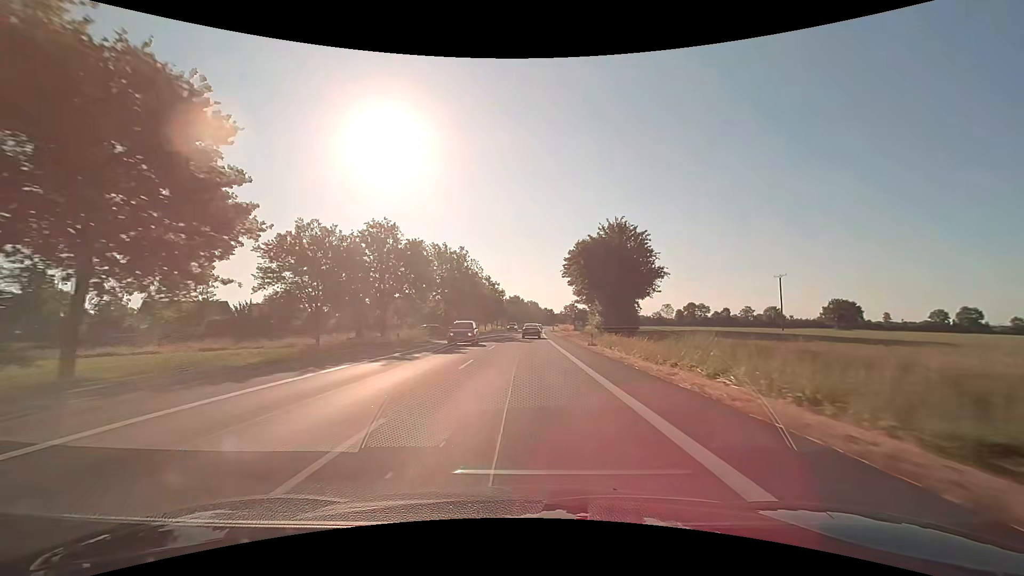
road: primary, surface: asphalt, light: Day
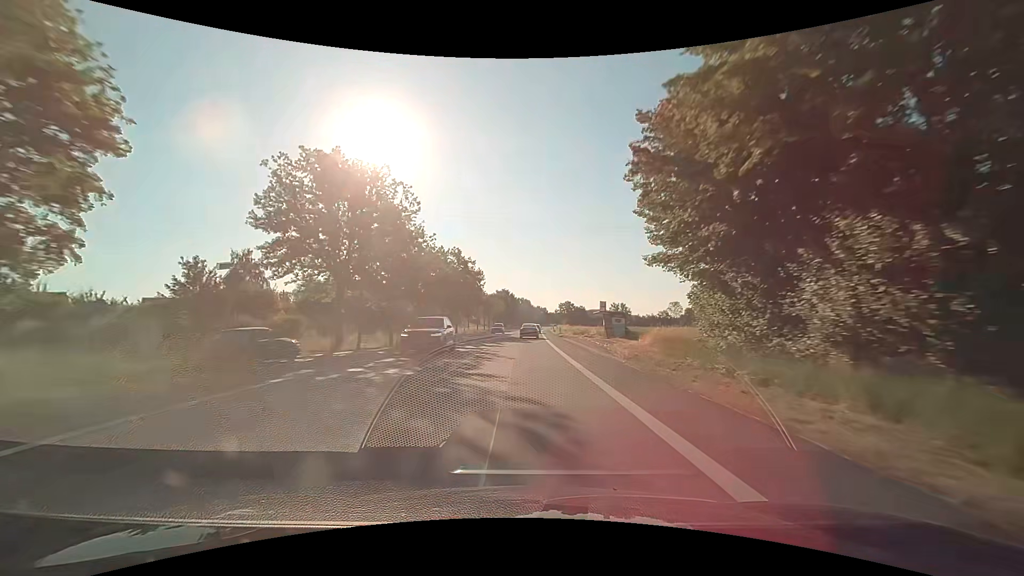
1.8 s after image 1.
(+0.4, +39.3) m; +1°
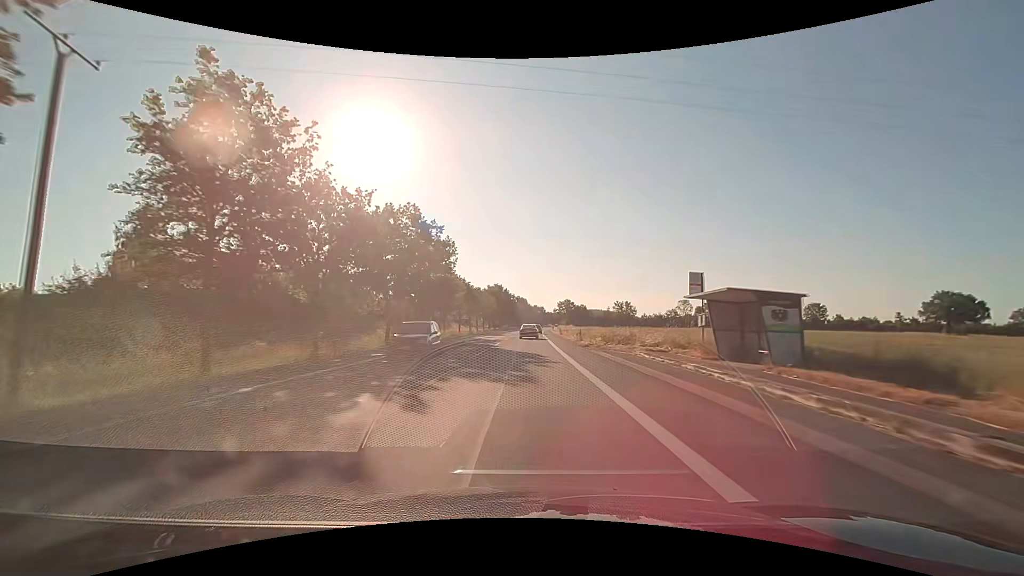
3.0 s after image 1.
(+0.1, +26.0) m; 0°
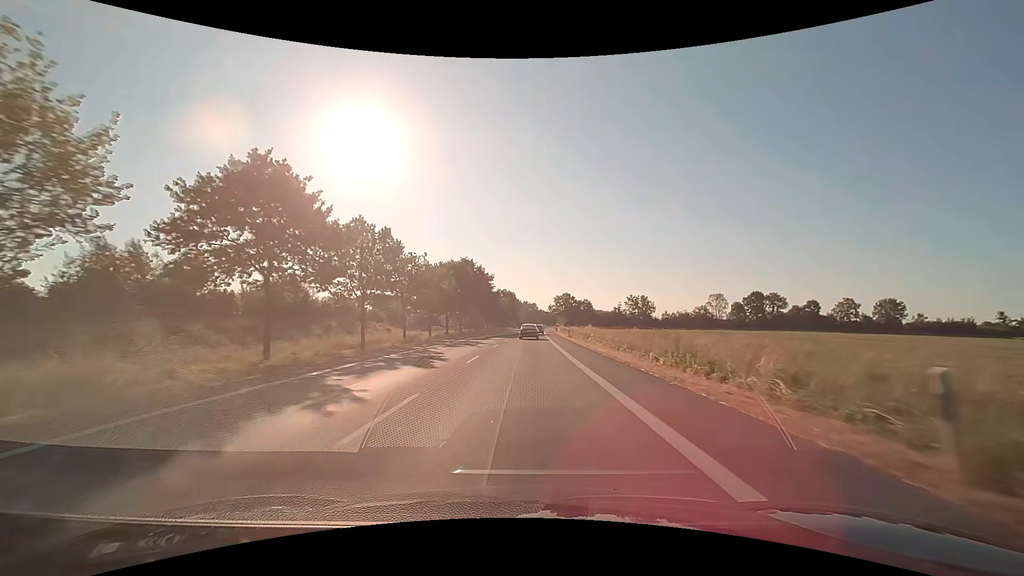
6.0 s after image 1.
(+0.8, +64.2) m; +1°
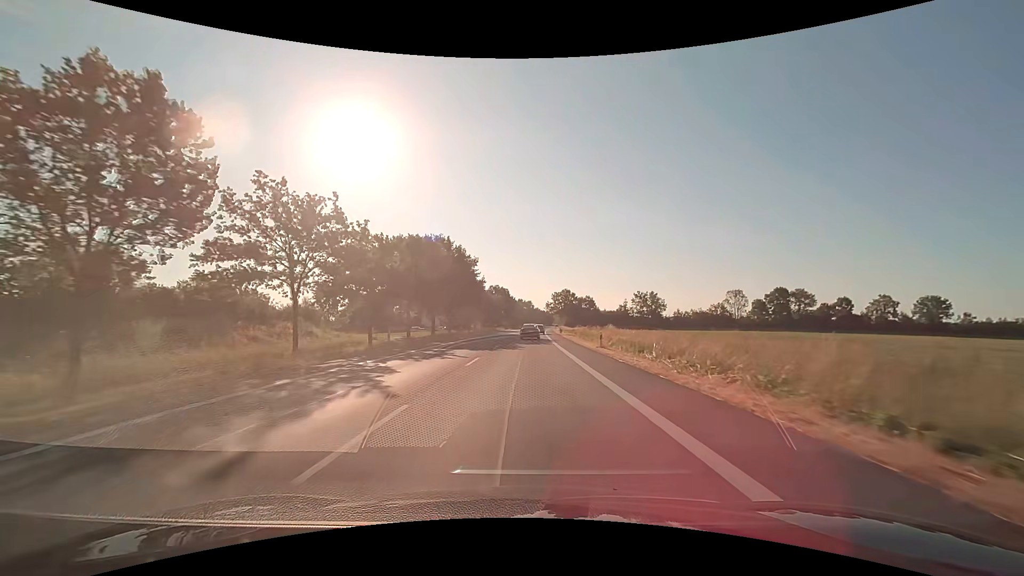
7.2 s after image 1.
(+0.1, +25.2) m; +1°
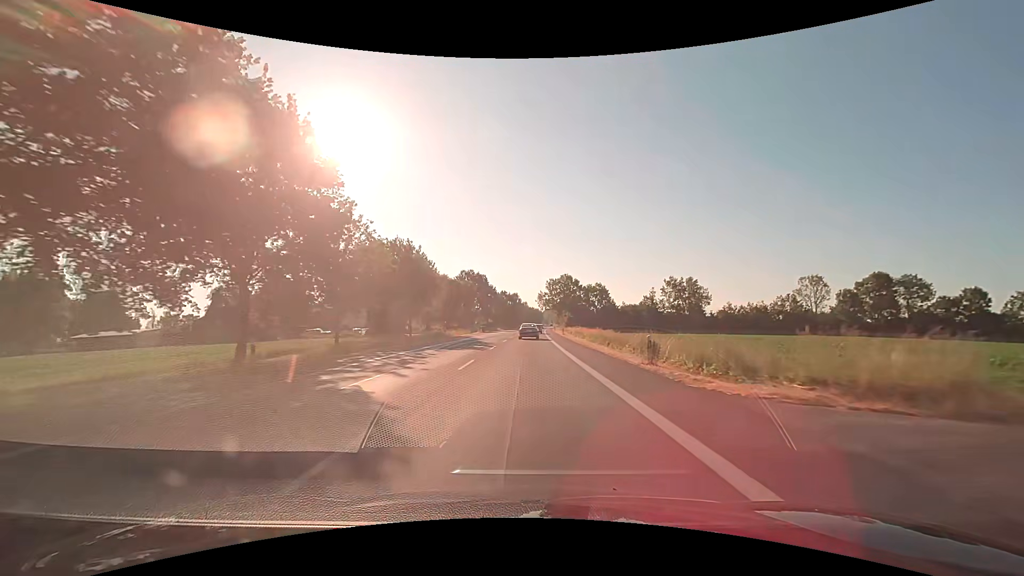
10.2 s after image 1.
(+0.9, +61.9) m; +1°
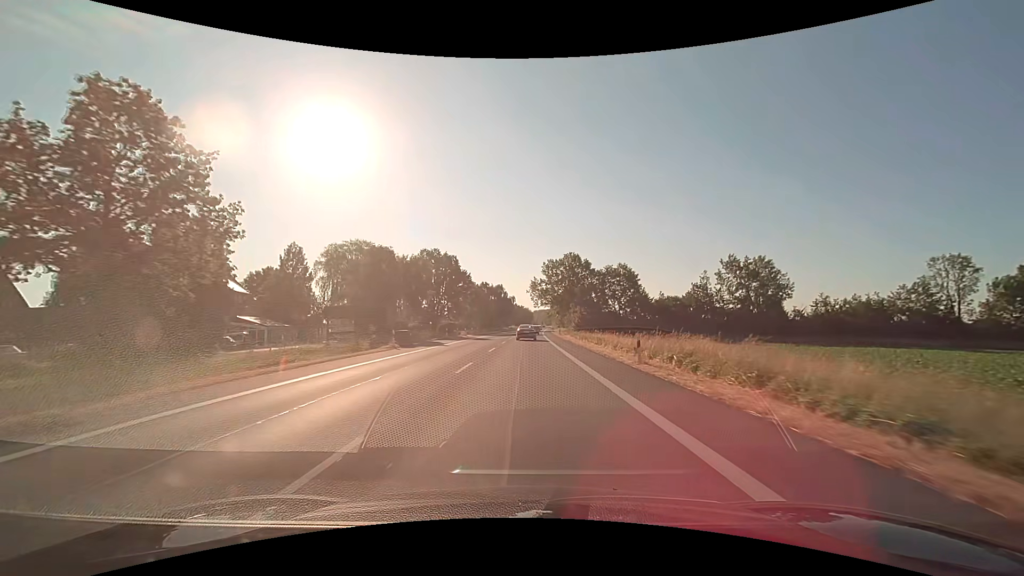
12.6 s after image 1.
(+0.6, +48.6) m; +1°
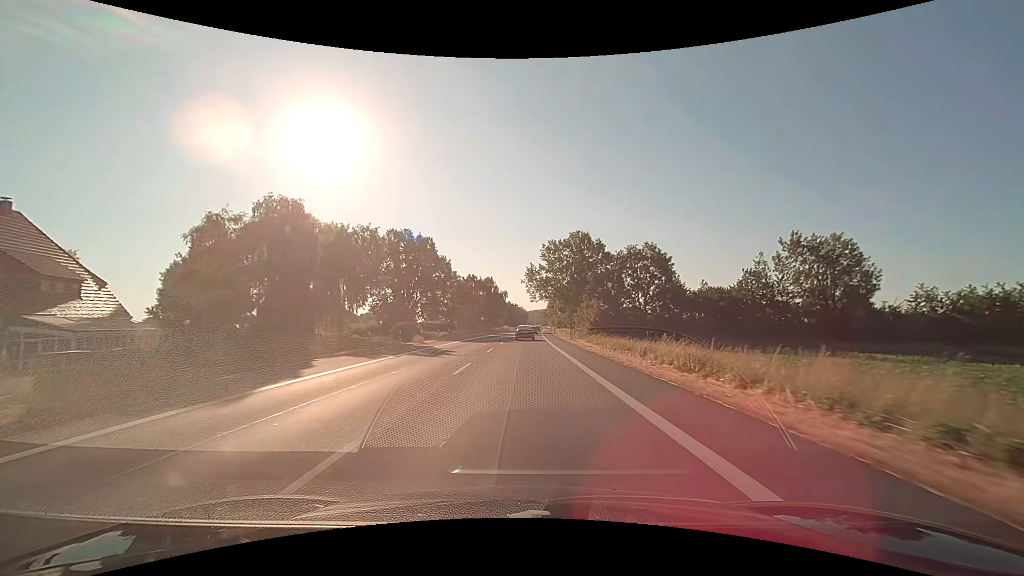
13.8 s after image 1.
(+0.2, +24.3) m; +1°
(0, +10) (0, +20) (0, +30) (0, +40) (0, +50) (0, +60) (+1, +70) (+1, +80) (+1, +90) (+2, +100) m
